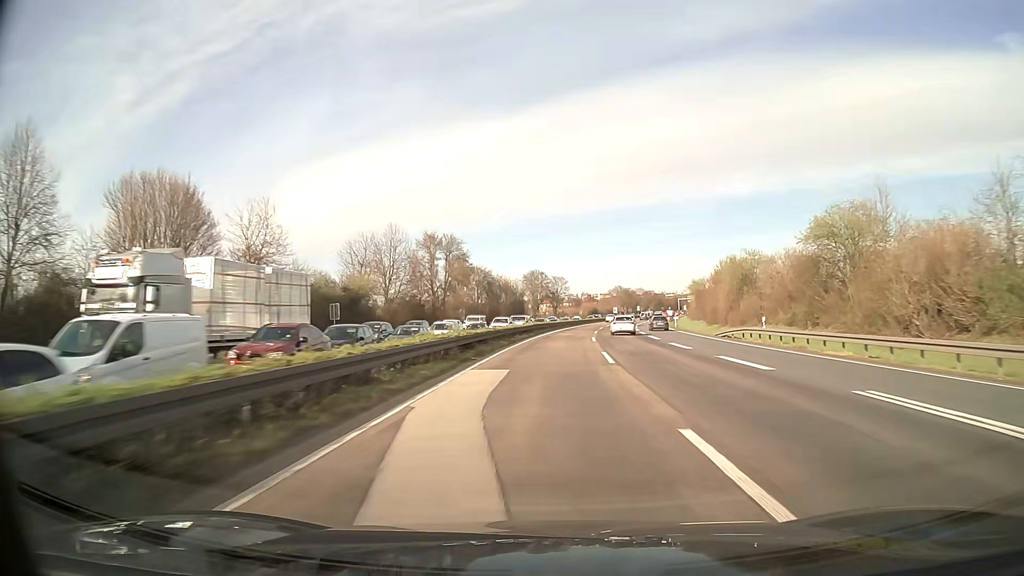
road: motorway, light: Day
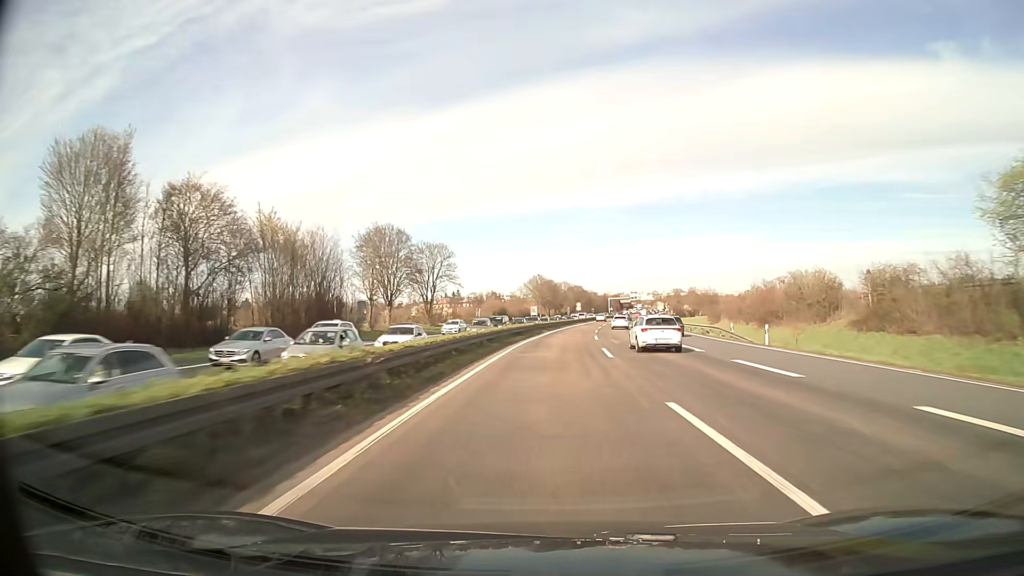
(+6.3, +86.8) m; +8°
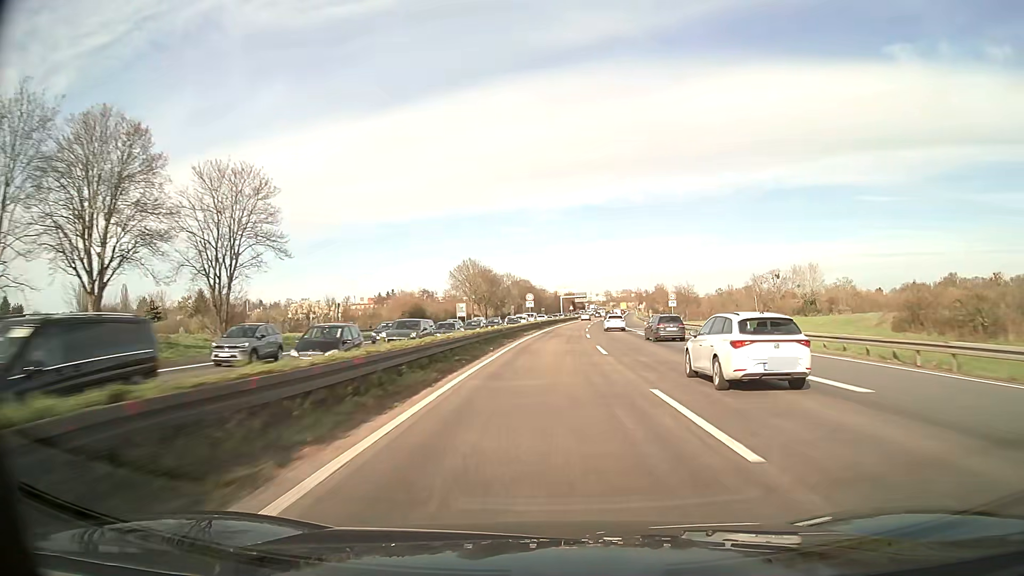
(+2.1, +52.1) m; +5°
